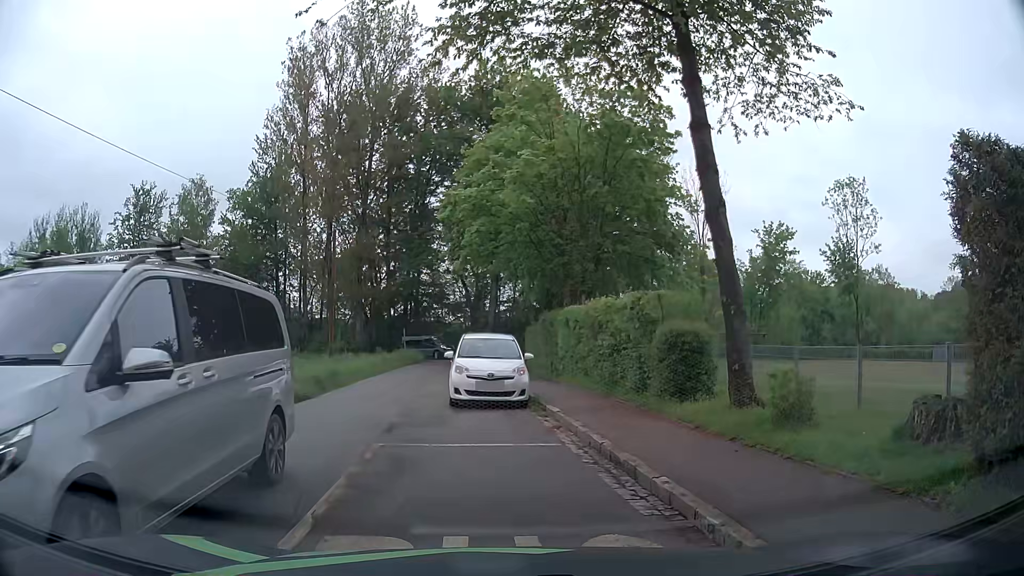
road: tertiary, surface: asphalt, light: Day
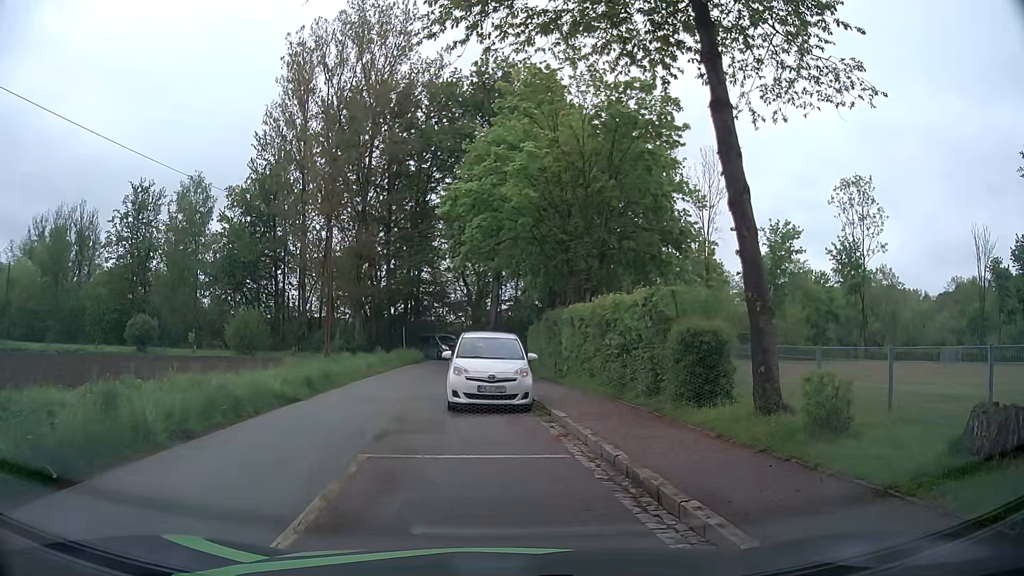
(0.0, +0.9) m; 0°
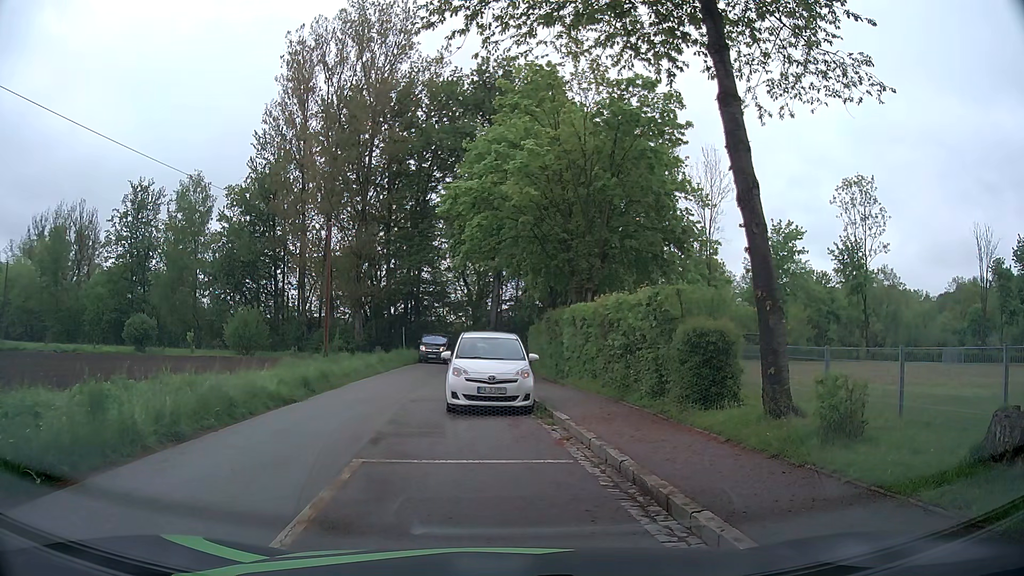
(0.0, +0.4) m; 0°
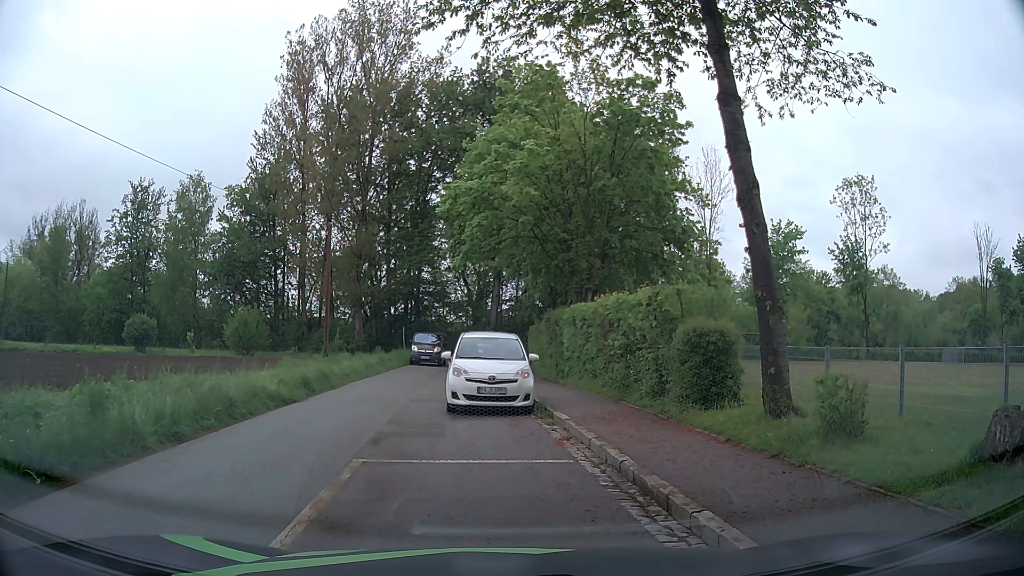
(0.0, 0.0) m; 0°
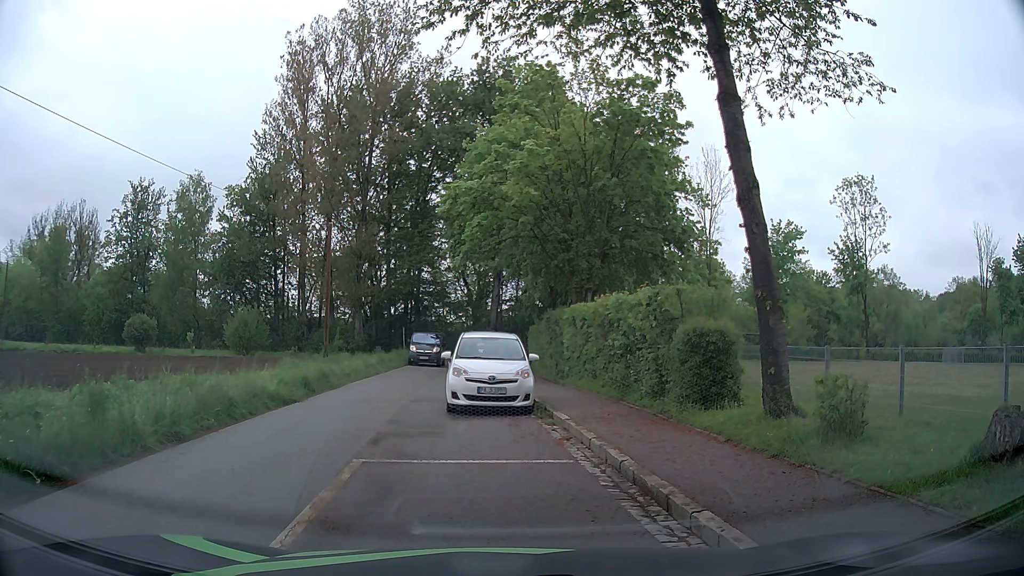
(0.0, 0.0) m; 0°
